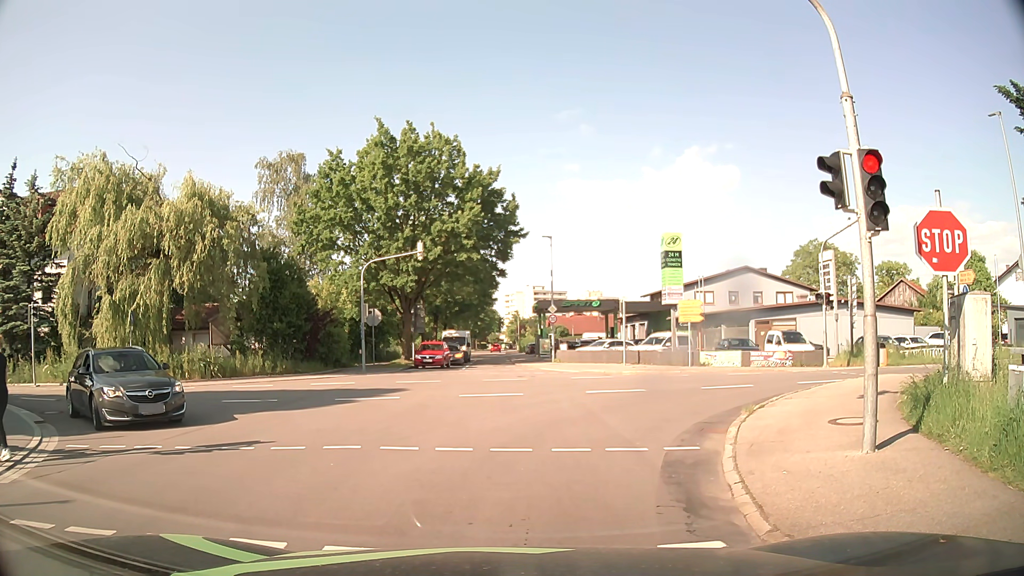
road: tertiary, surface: asphalt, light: Day
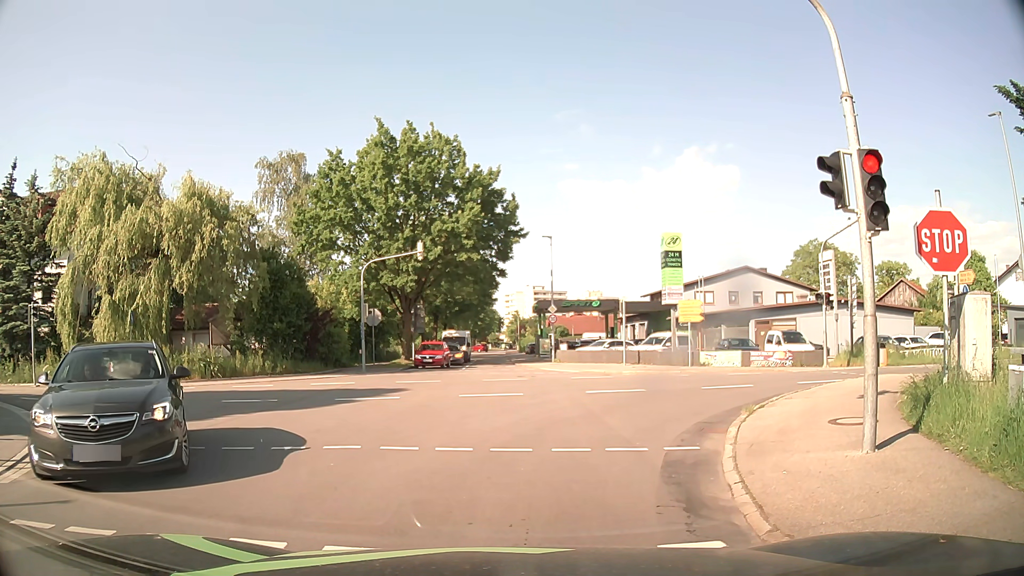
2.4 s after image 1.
(0.0, 0.0) m; 0°
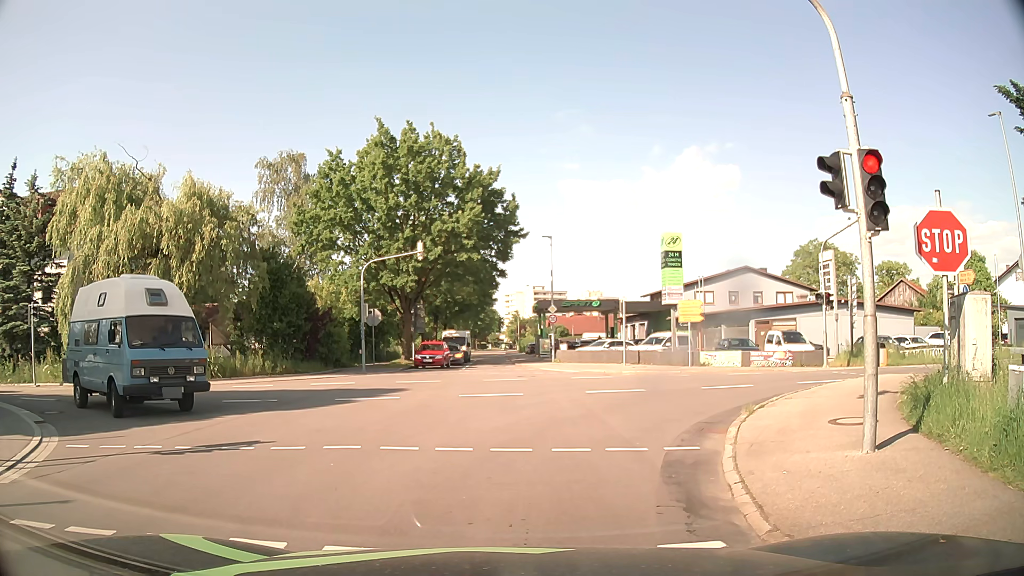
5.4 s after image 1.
(0.0, 0.0) m; 0°
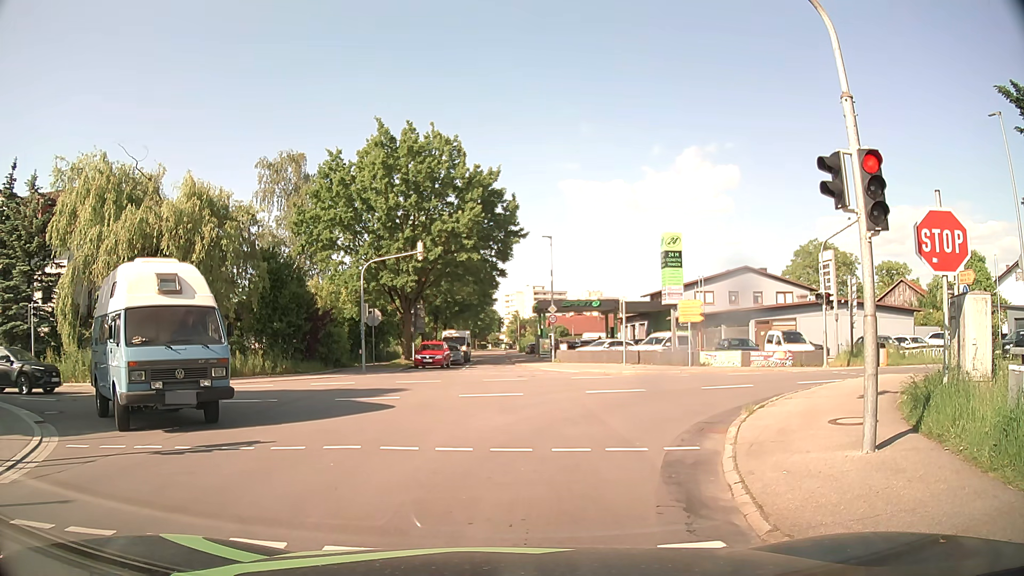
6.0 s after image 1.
(0.0, 0.0) m; 0°
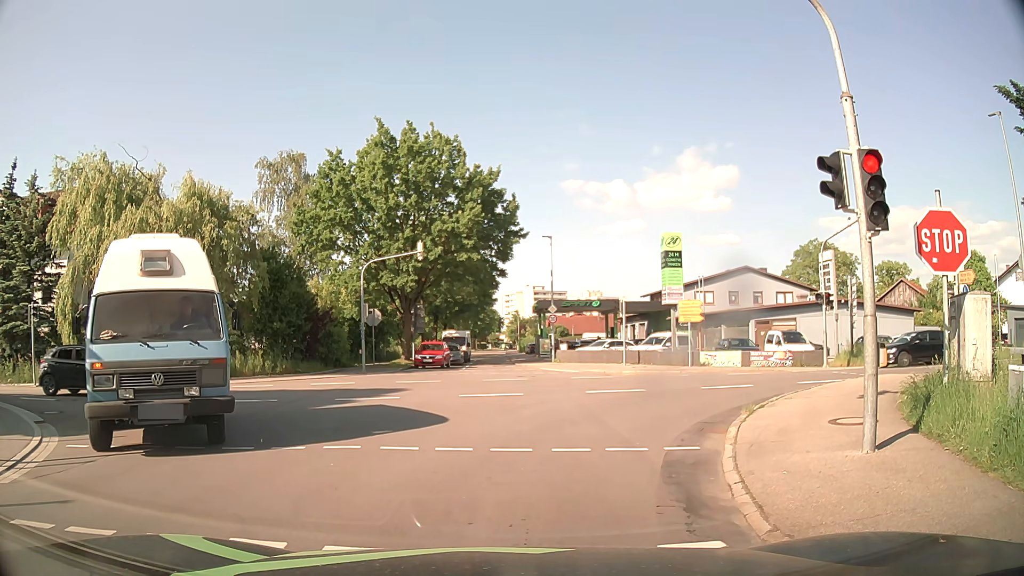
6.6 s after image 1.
(0.0, 0.0) m; 0°
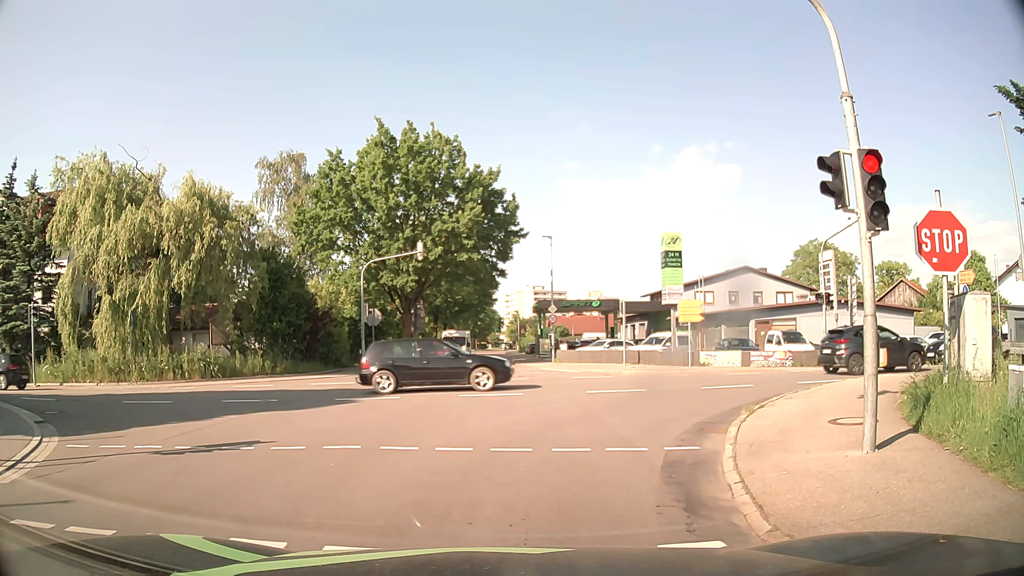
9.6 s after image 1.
(0.0, 0.0) m; 0°
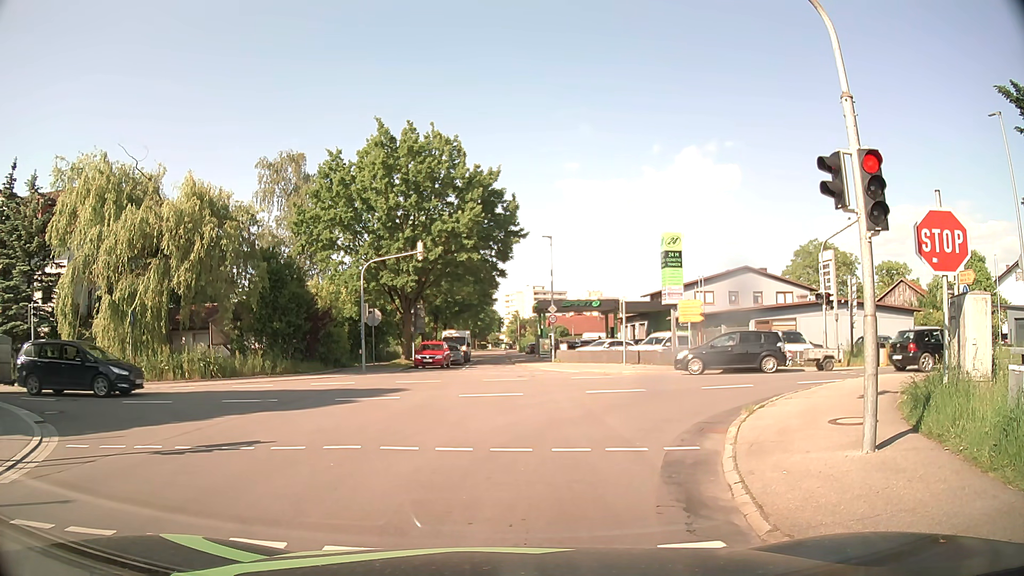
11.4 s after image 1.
(0.0, 0.0) m; 0°
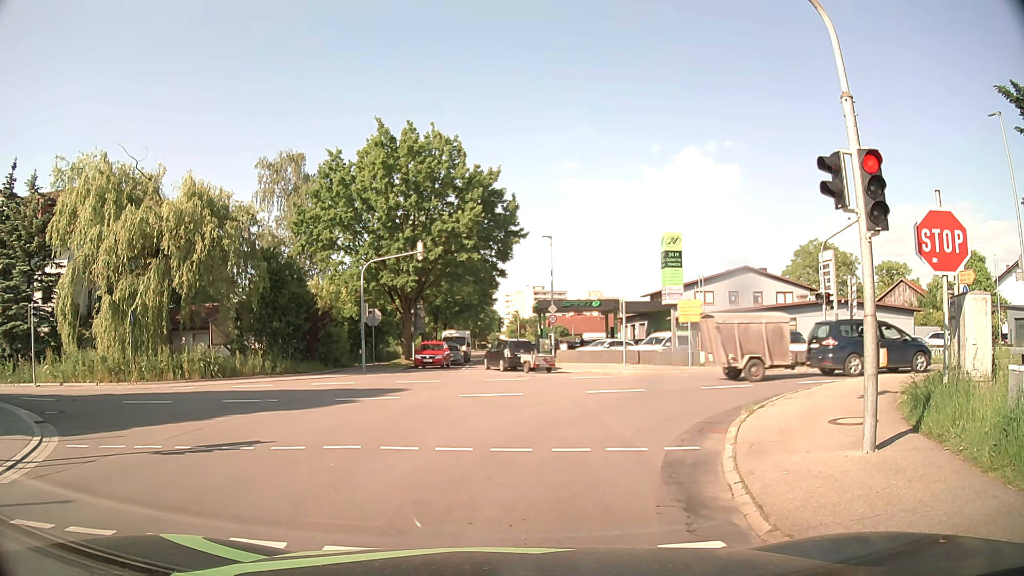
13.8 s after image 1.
(0.0, 0.0) m; 0°
